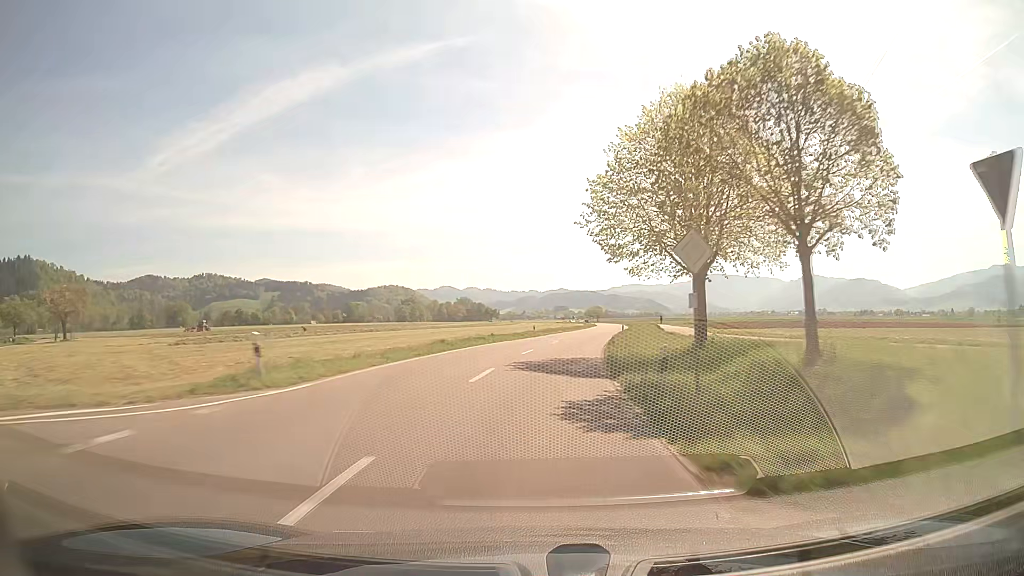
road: secondary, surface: asphalt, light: Day
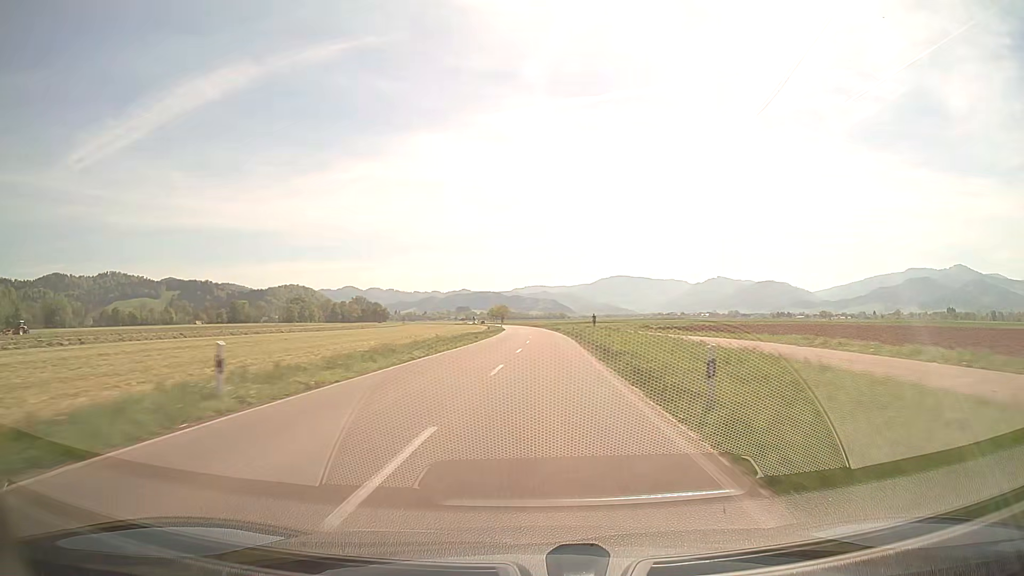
(+3.7, +45.7) m; +8°
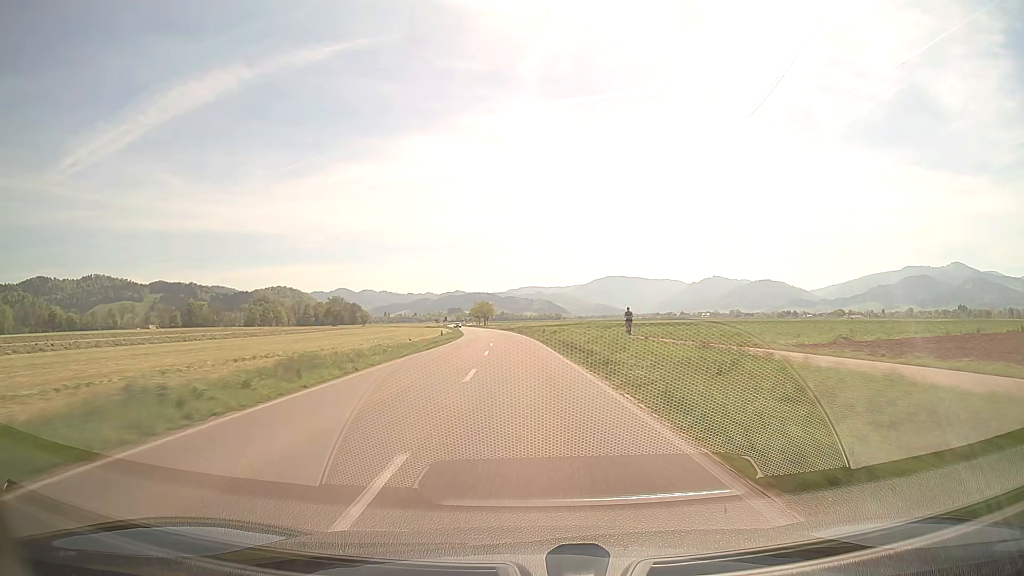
(+1.8, +61.7) m; +1°
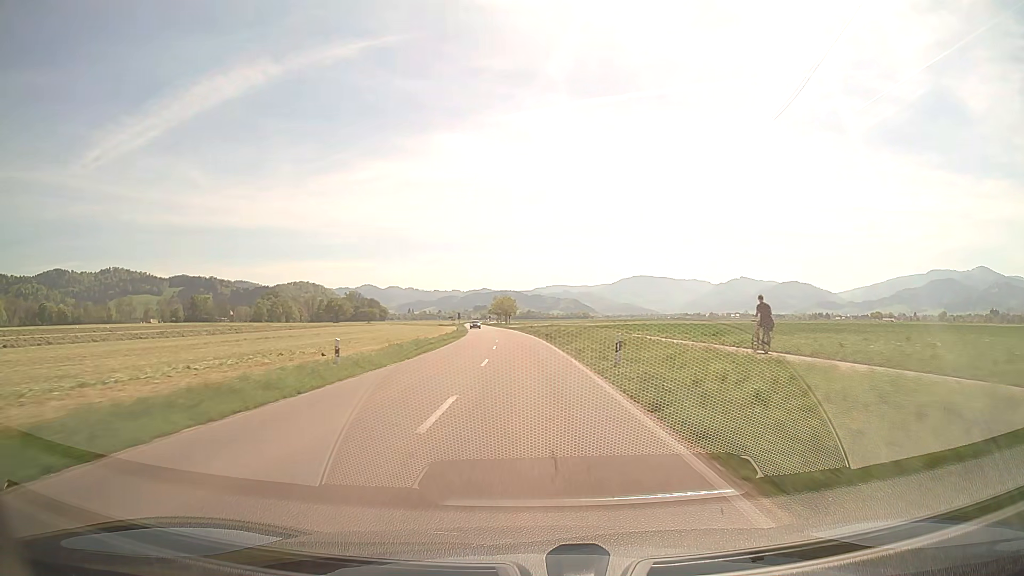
(-0.6, +30.8) m; -2°
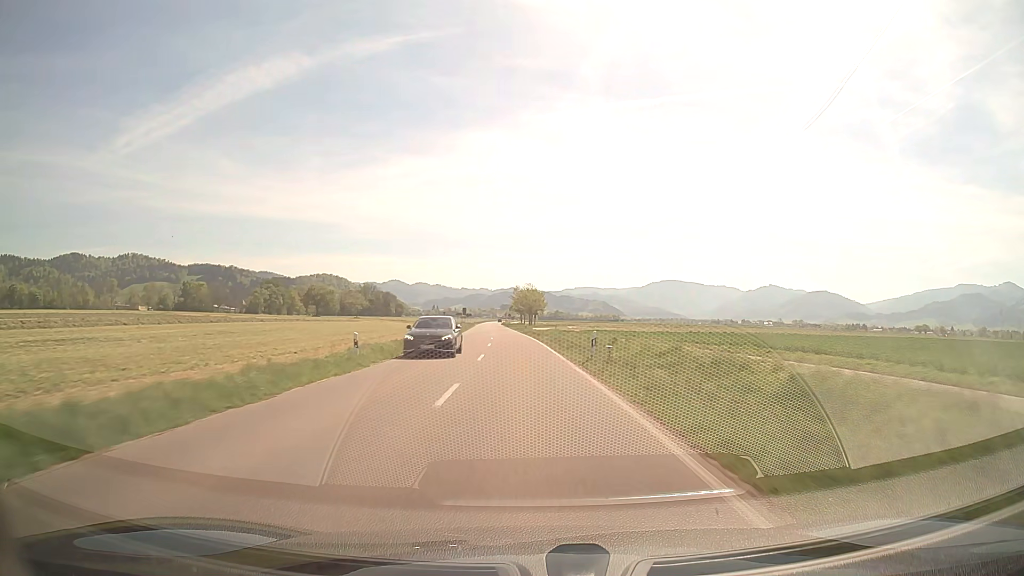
(-0.9, +46.2) m; -2°
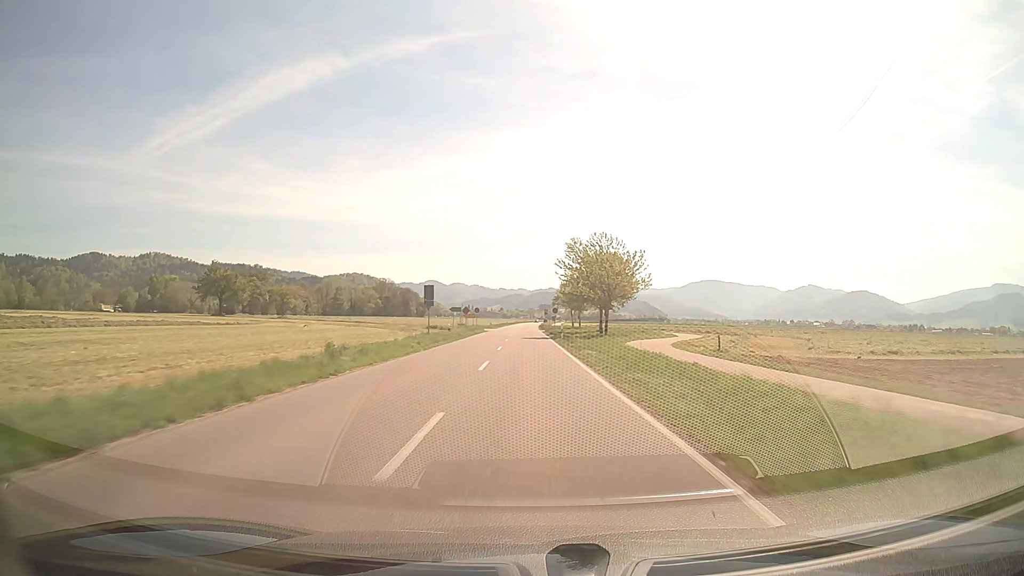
(-3.1, +76.8) m; -3°
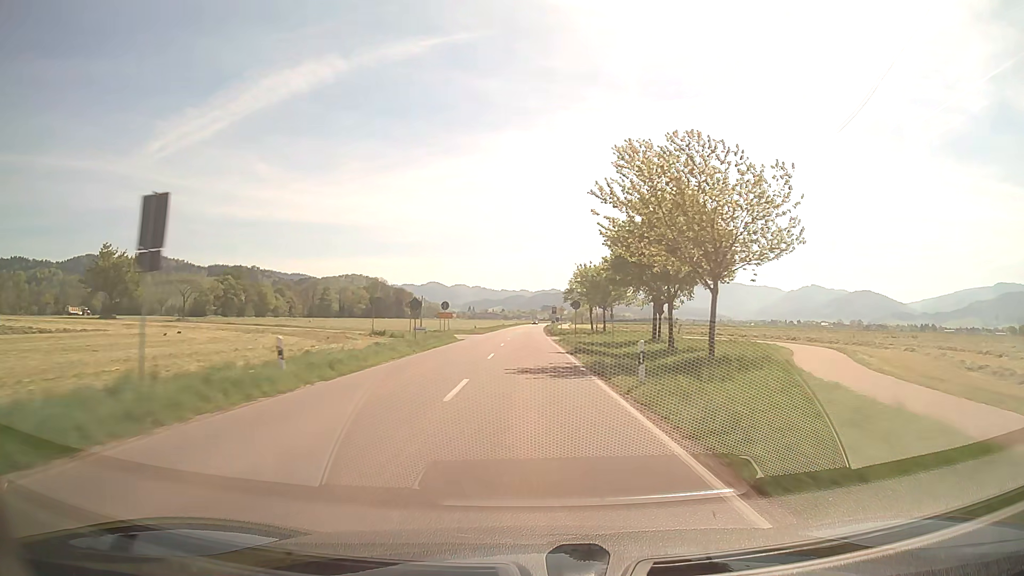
(-0.1, +30.6) m; 0°
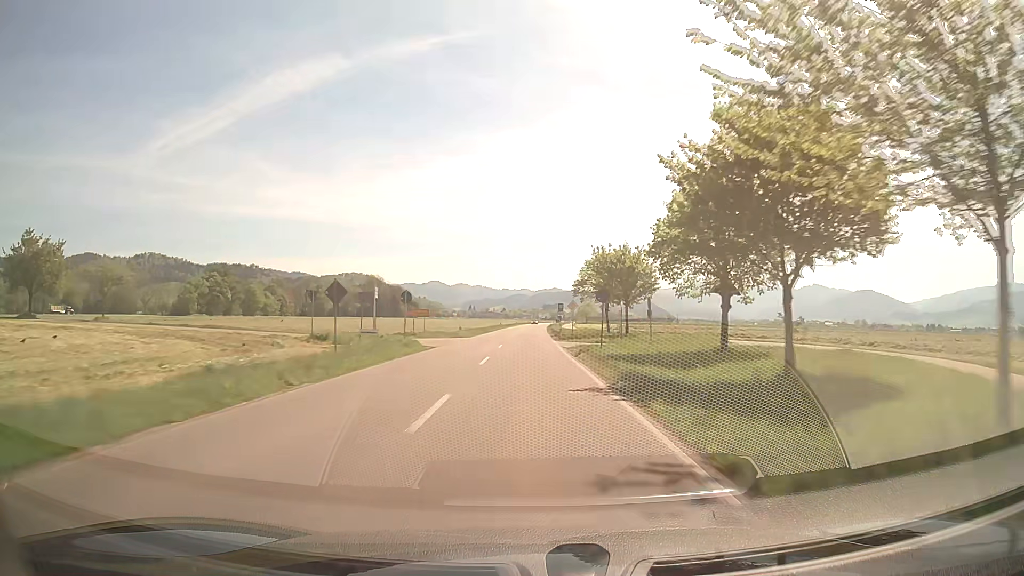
(0.0, +15.3) m; 0°
(0, +10) (0, +20) (0, +30) (0, +40) (0, +50) (0, +60) (0, +70) (+1, +80) (+1, +90) (+1, +100) m
